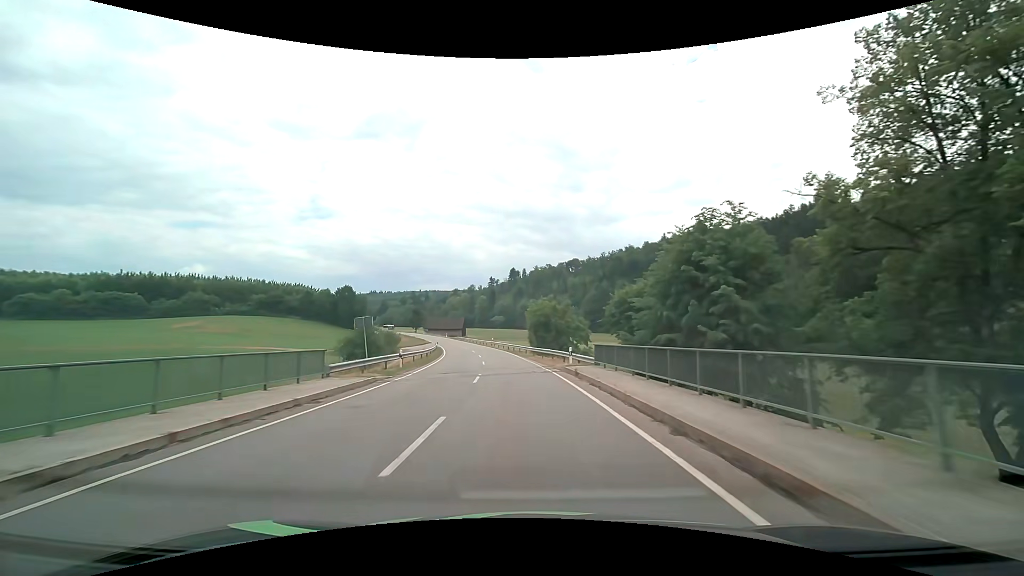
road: tertiary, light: Day
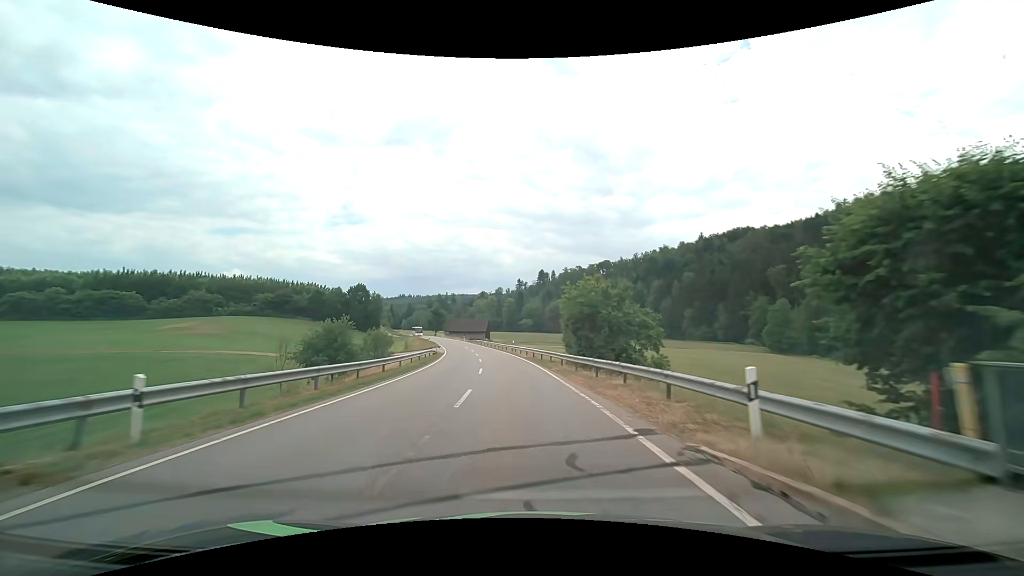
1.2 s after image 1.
(-0.6, +19.2) m; -3°
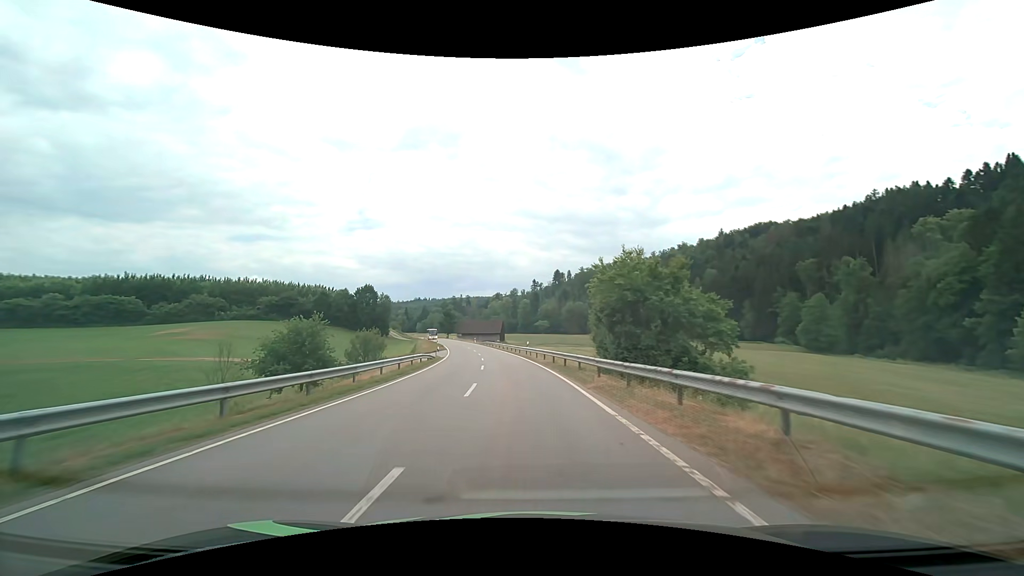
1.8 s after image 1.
(-0.1, +9.5) m; -2°
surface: asphalt
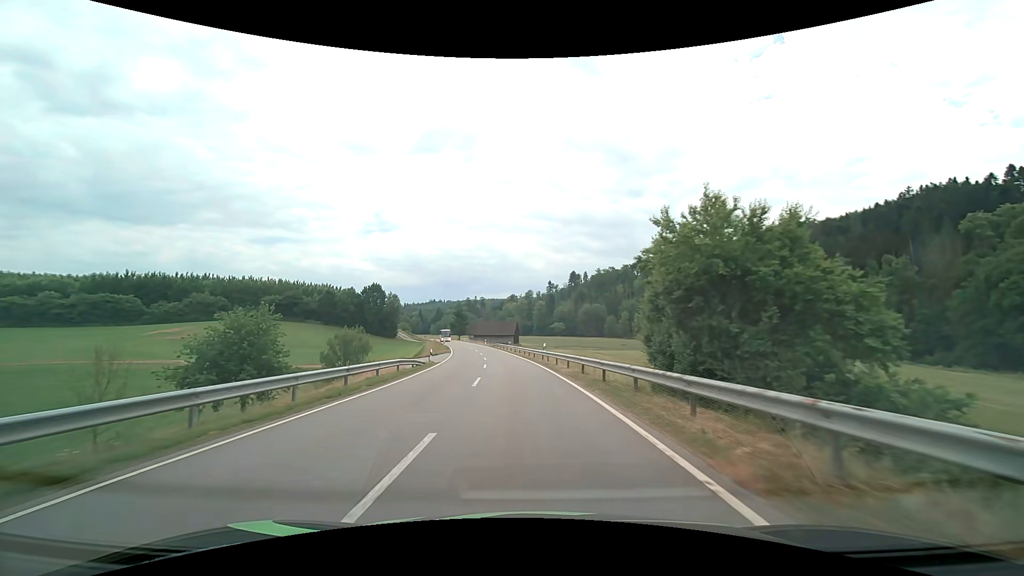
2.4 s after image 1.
(-0.2, +9.5) m; -2°
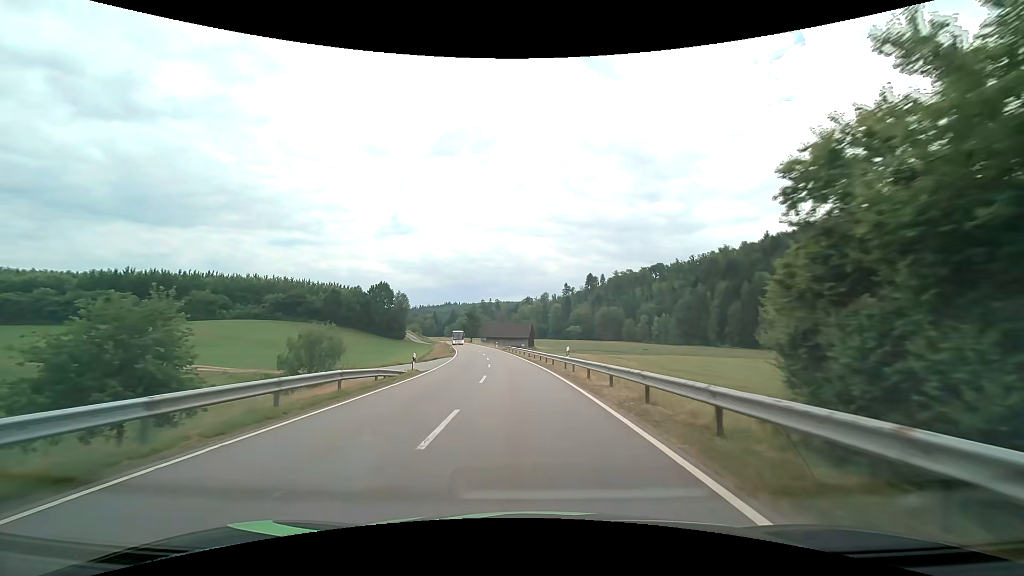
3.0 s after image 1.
(-0.1, +9.4) m; -2°
